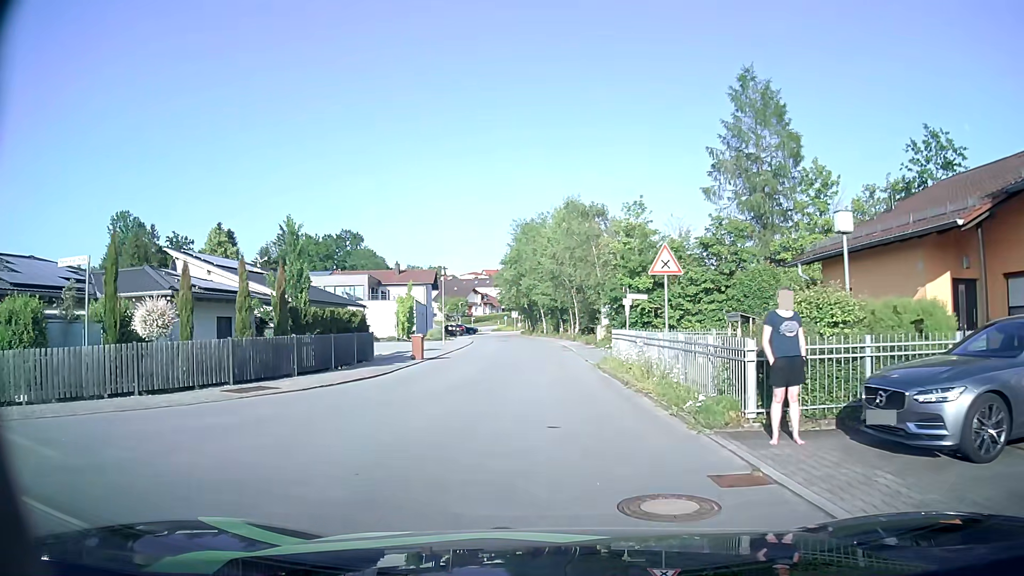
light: Day
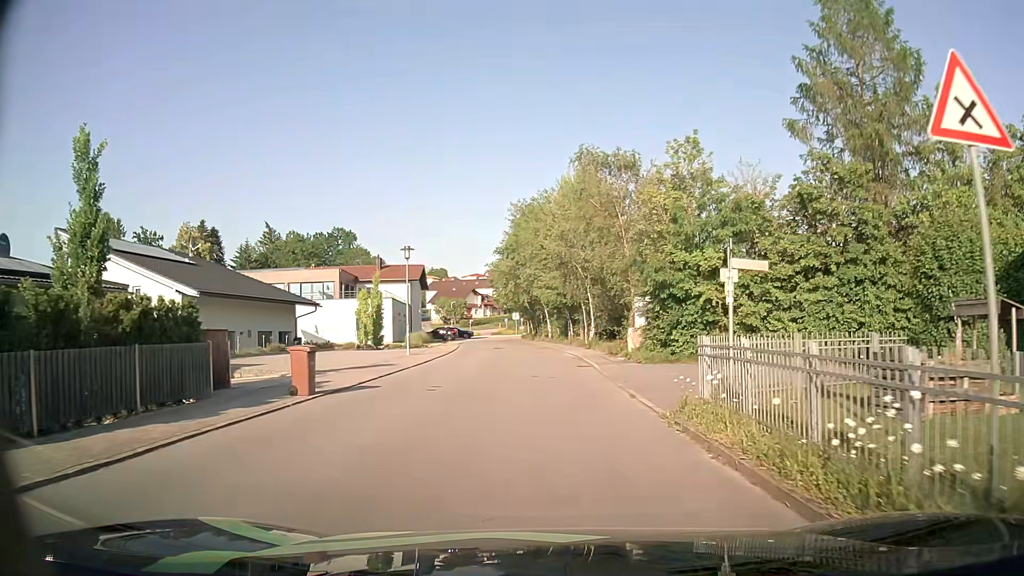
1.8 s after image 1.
(-0.2, +12.4) m; -1°
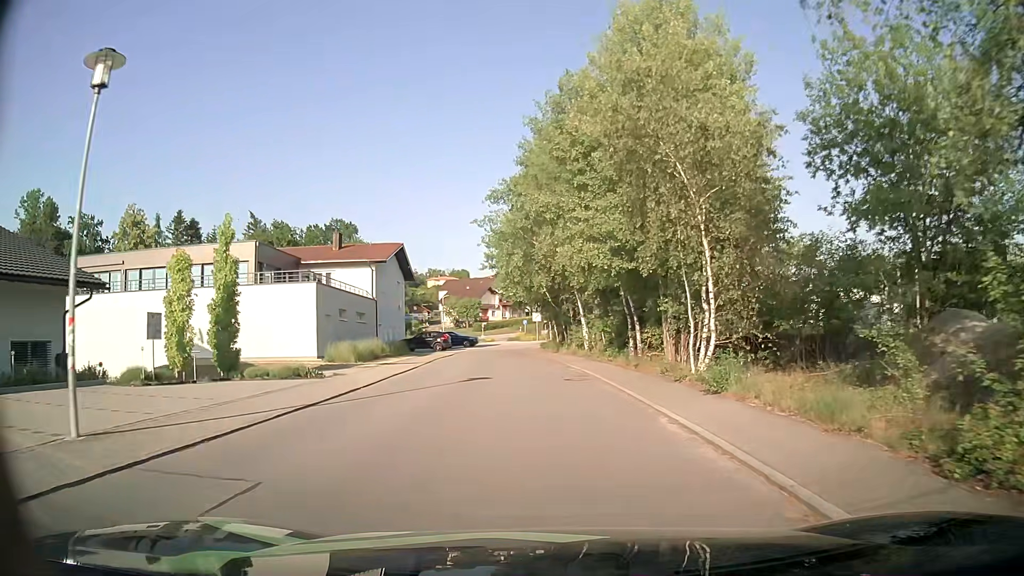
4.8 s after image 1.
(-0.3, +24.1) m; -3°
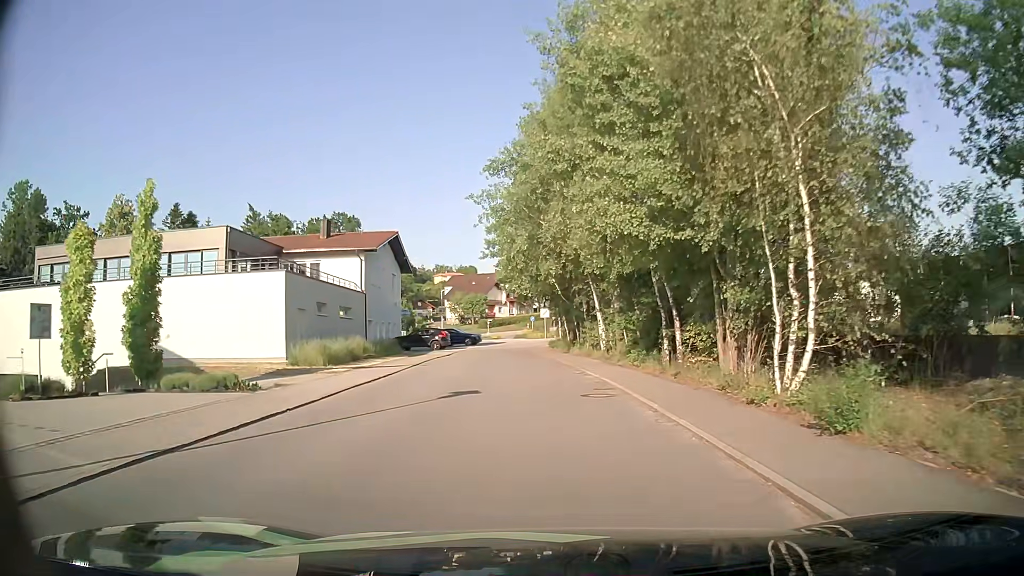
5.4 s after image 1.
(0.0, +5.2) m; -1°
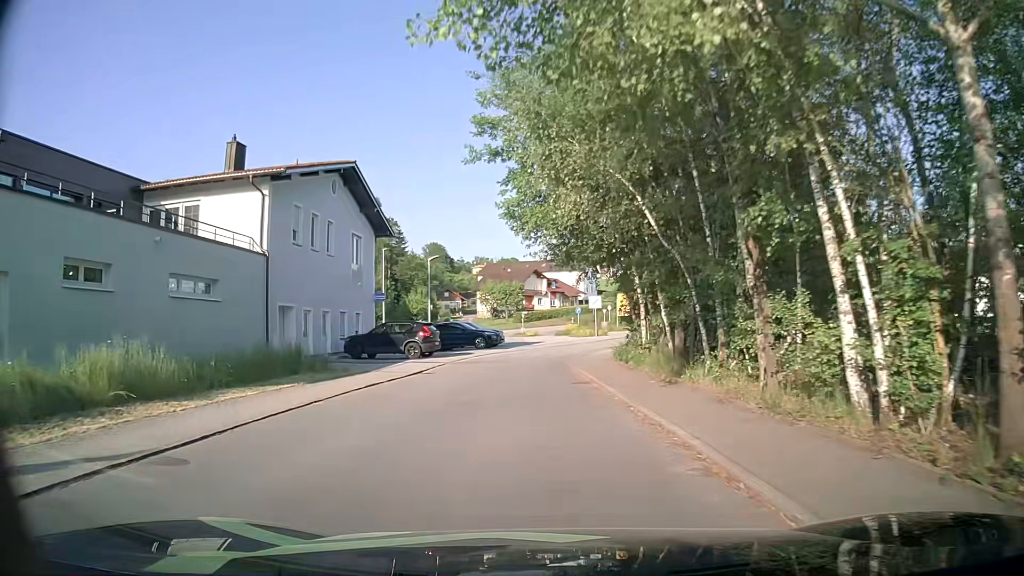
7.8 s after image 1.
(-0.5, +21.2) m; -4°
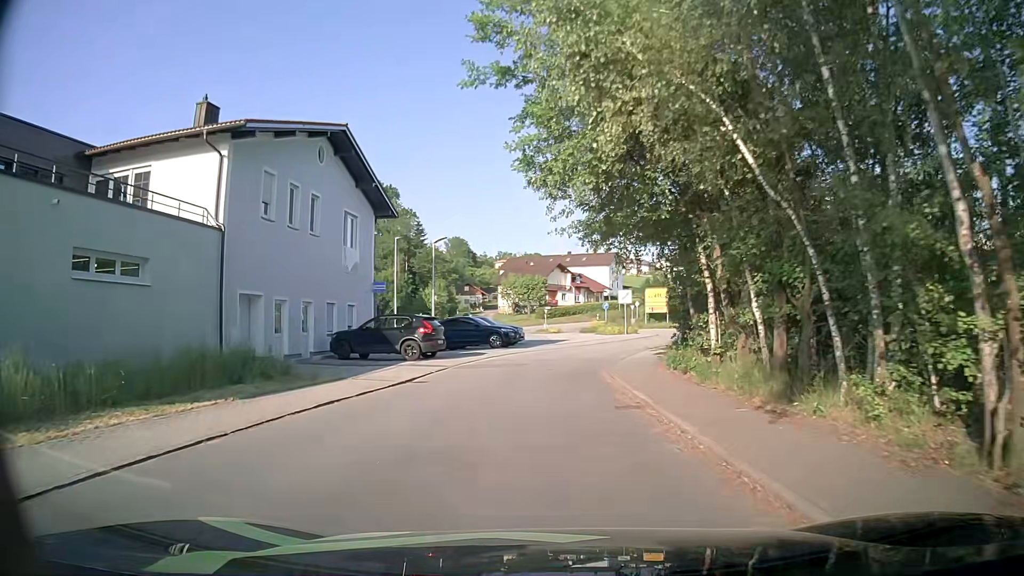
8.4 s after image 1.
(-0.1, +5.2) m; -2°
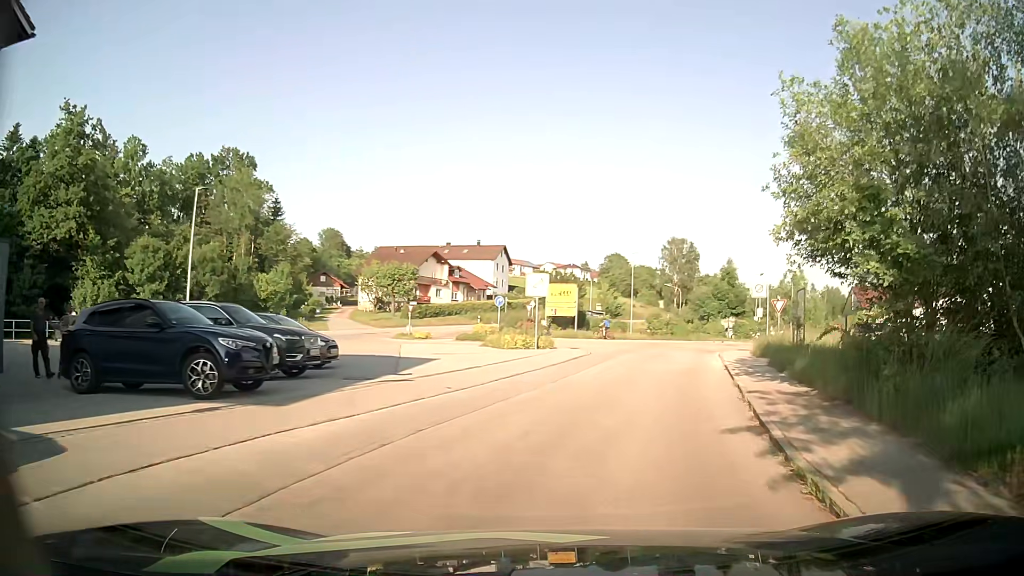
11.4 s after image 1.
(+0.7, +22.6) m; +11°
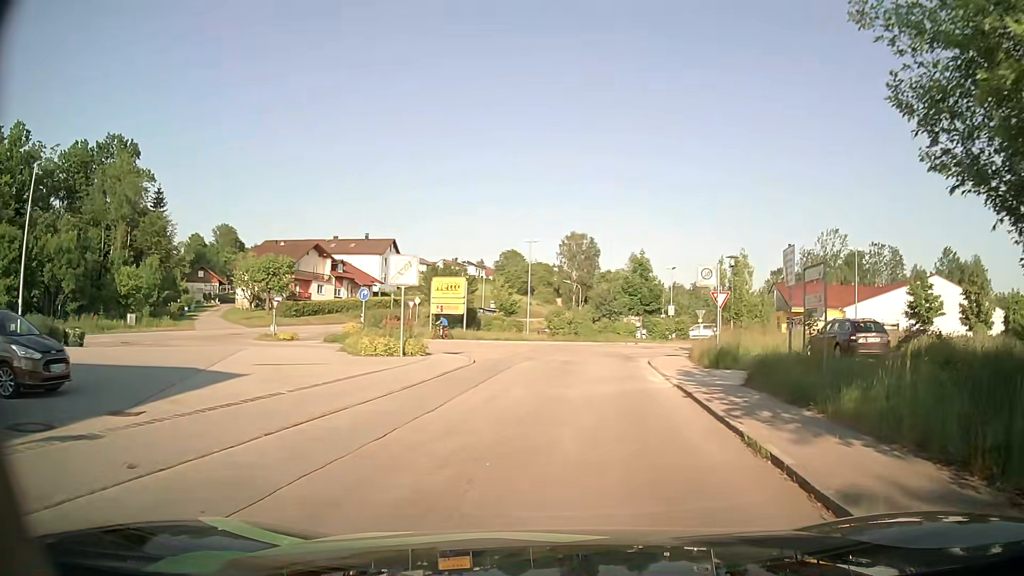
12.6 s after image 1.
(+0.5, +8.1) m; +7°
(+1, +10) (+2, +20) (+3, +30) (+2, +40) (-5, +47) (-13, +53) (-17, +61) (-16, +71) (-14, +81) (-11, +91) m
